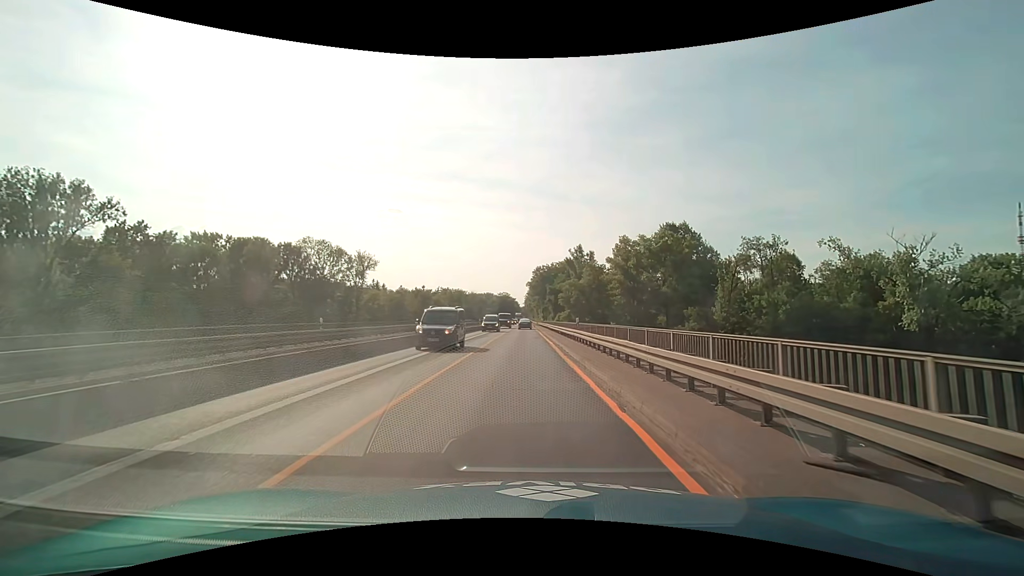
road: trunk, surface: asphalt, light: Day
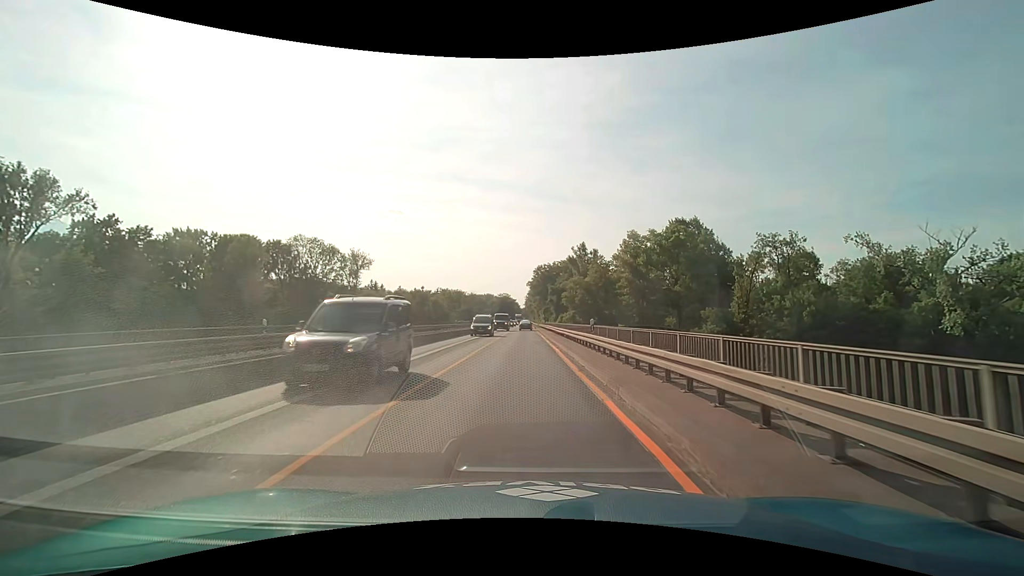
(0.0, +5.4) m; 0°
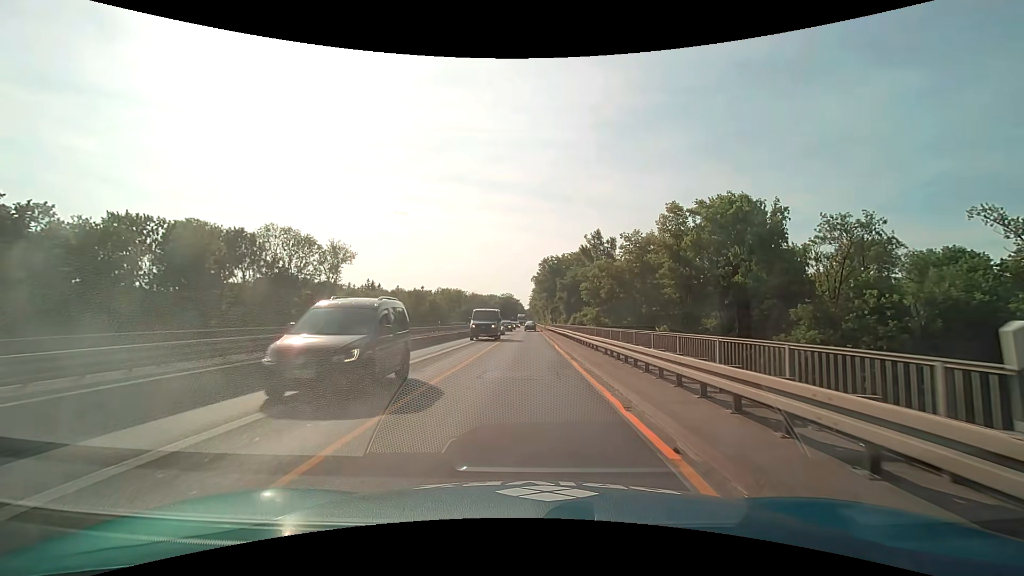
(-0.1, +16.4) m; 0°
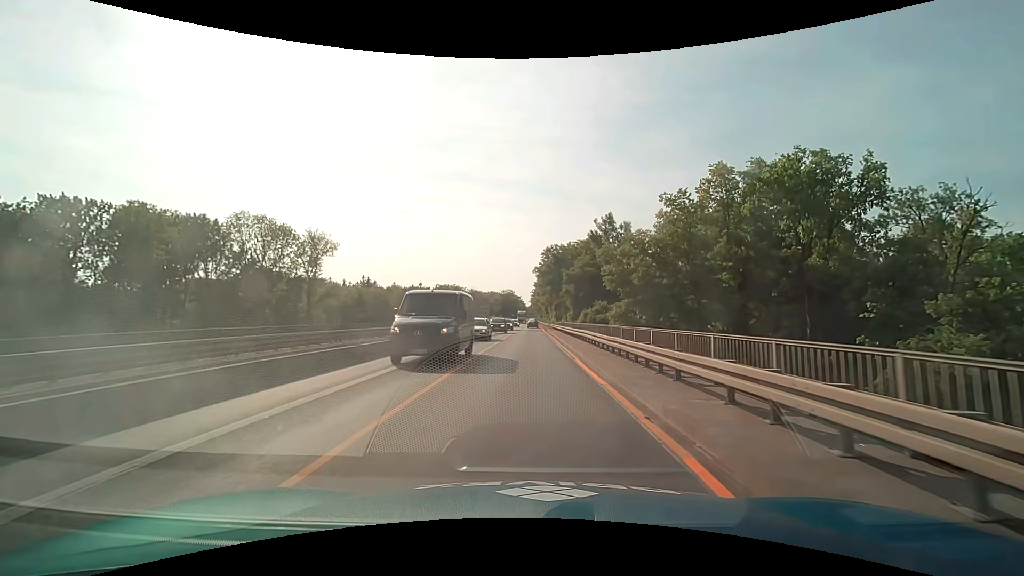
(0.0, +11.6) m; 0°
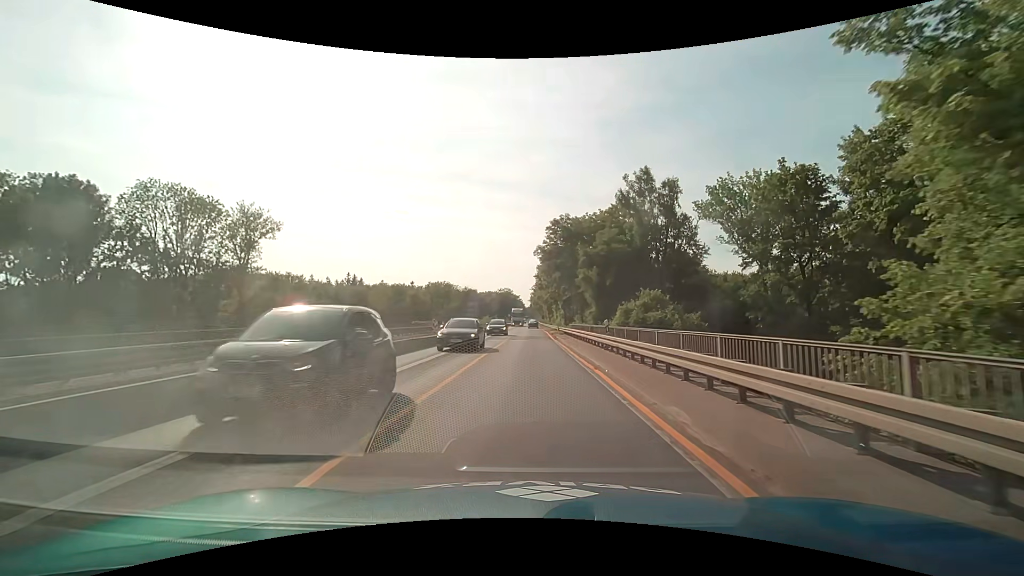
(-0.1, +24.0) m; 0°
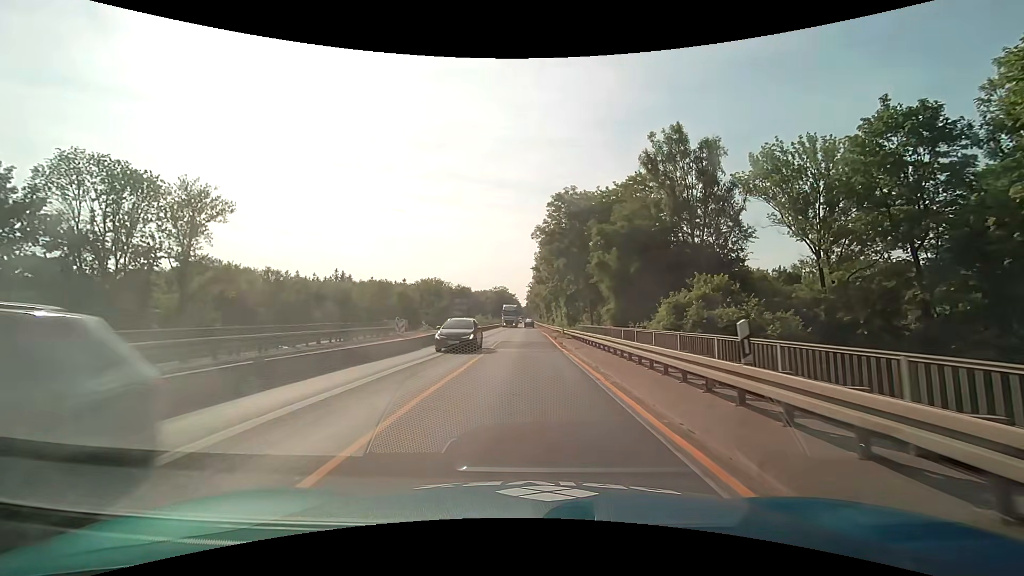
(0.0, +12.1) m; +1°
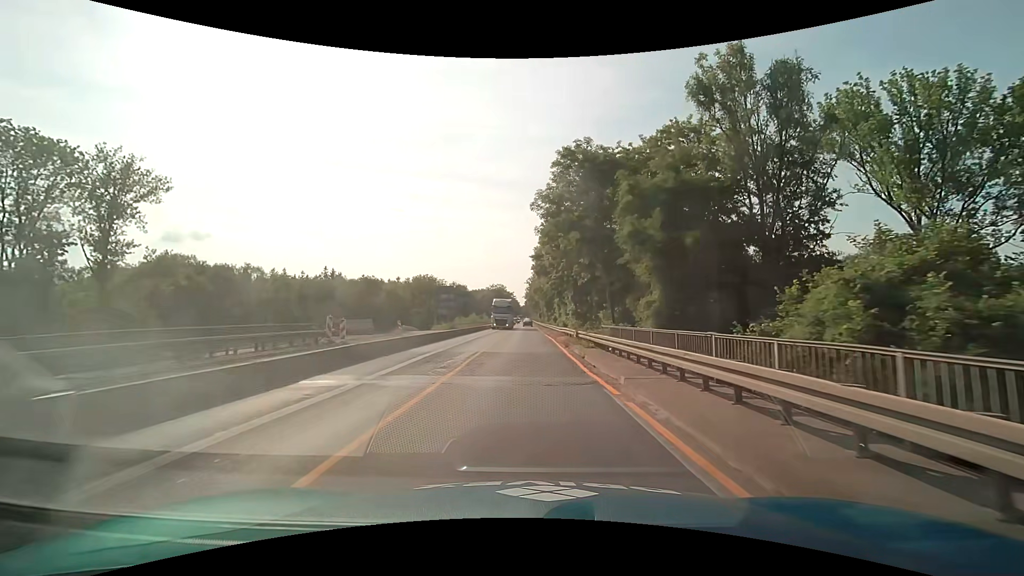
(-0.1, +12.1) m; -1°
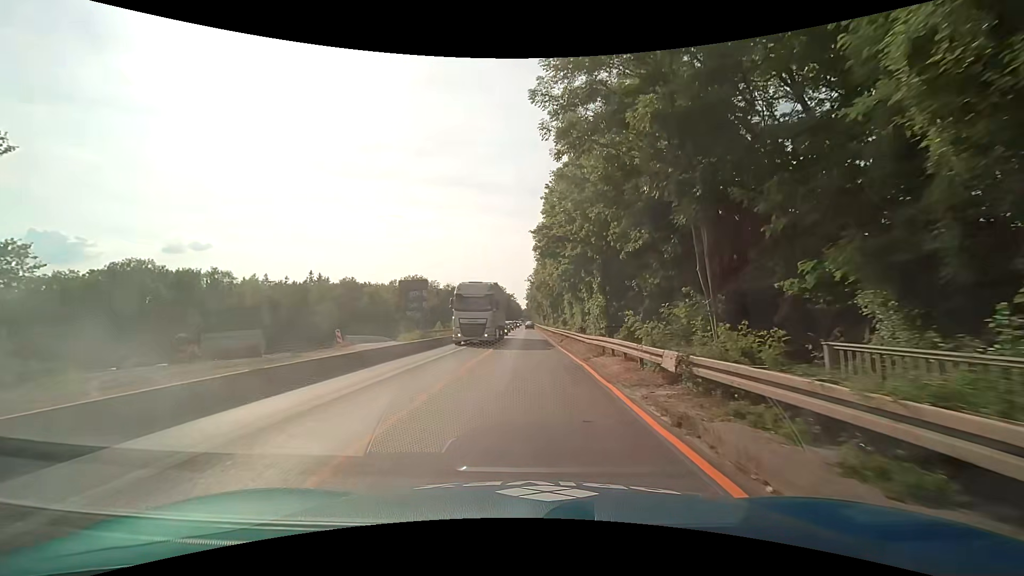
(0.0, +18.2) m; 0°
(0, +10) (0, +20) (0, +30) (0, +40) (0, +50) (-1, +60) (-1, +70) (-1, +80) (-1, +90) (-1, +100) m
